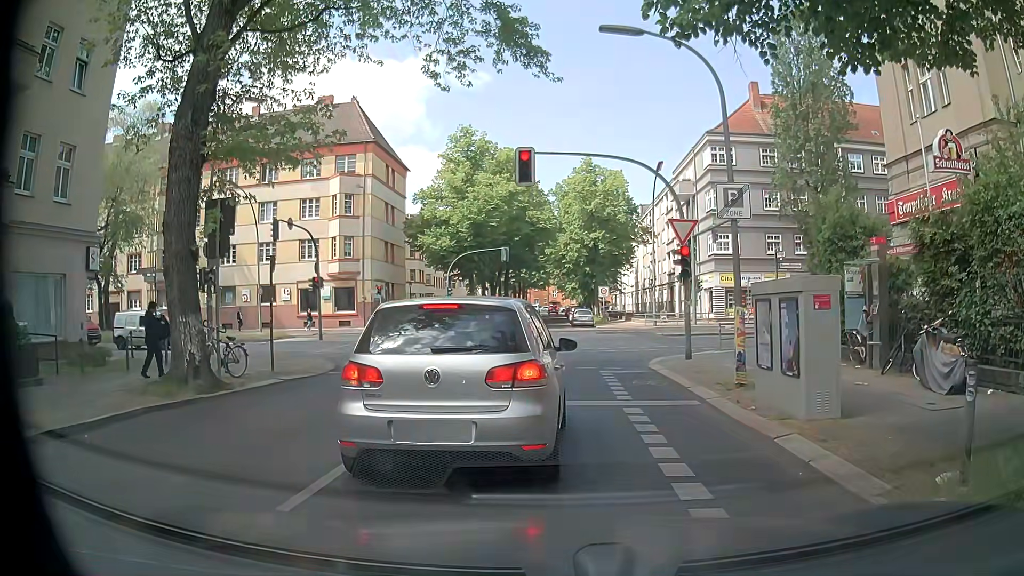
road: residential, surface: asphalt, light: Day
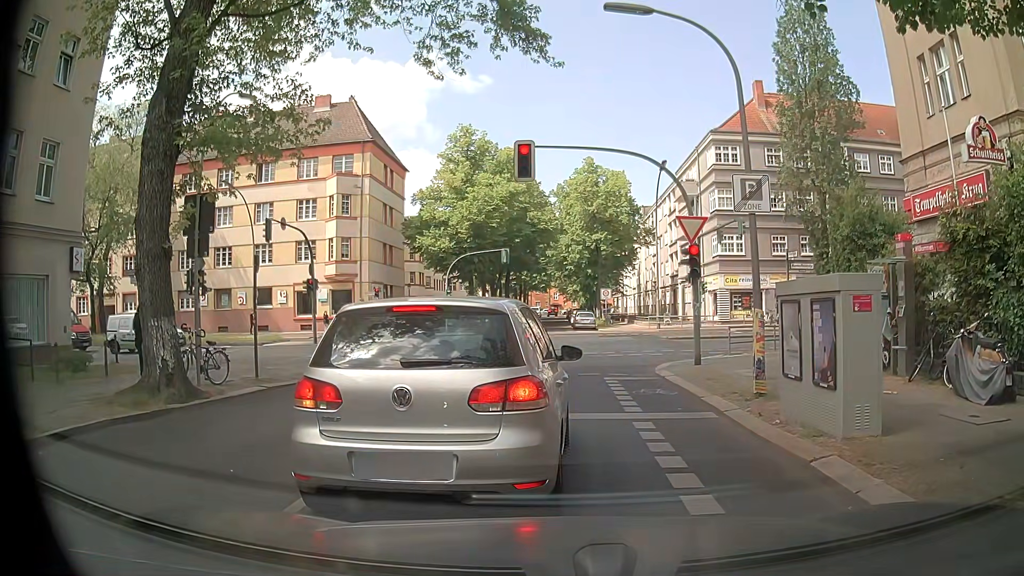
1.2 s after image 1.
(0.0, +0.9) m; 0°
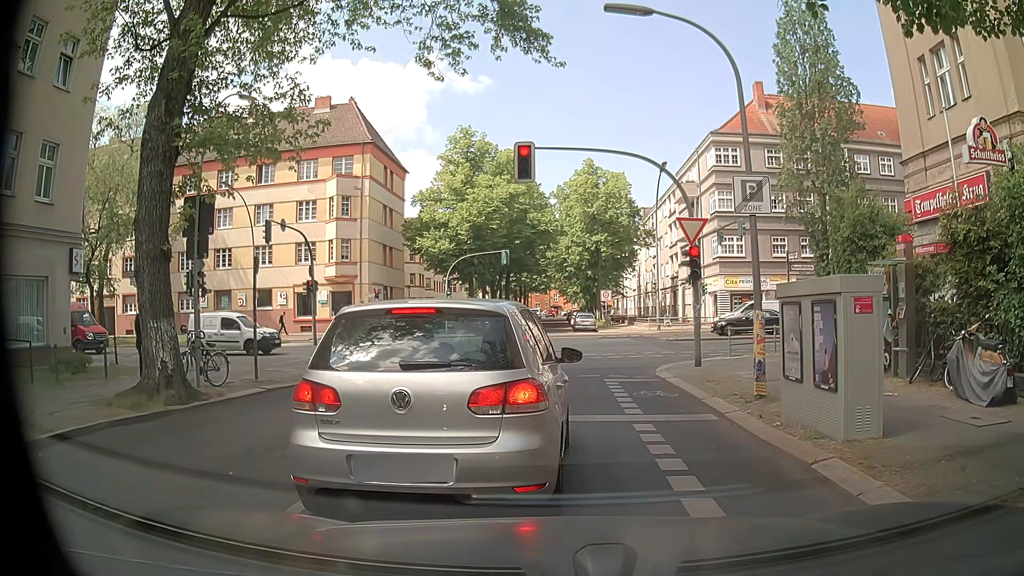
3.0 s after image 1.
(0.0, +0.1) m; 0°
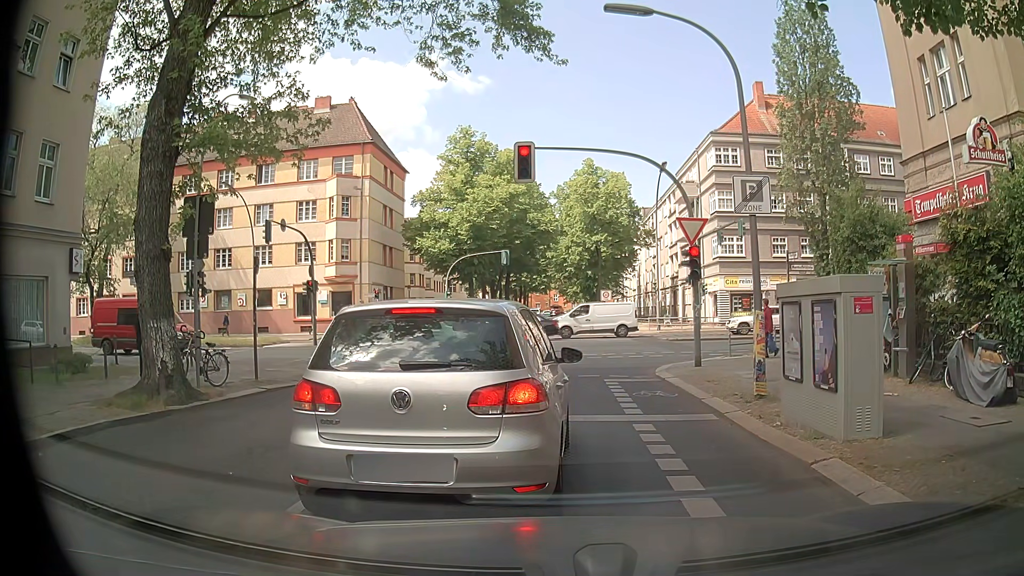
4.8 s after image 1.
(0.0, 0.0) m; 0°
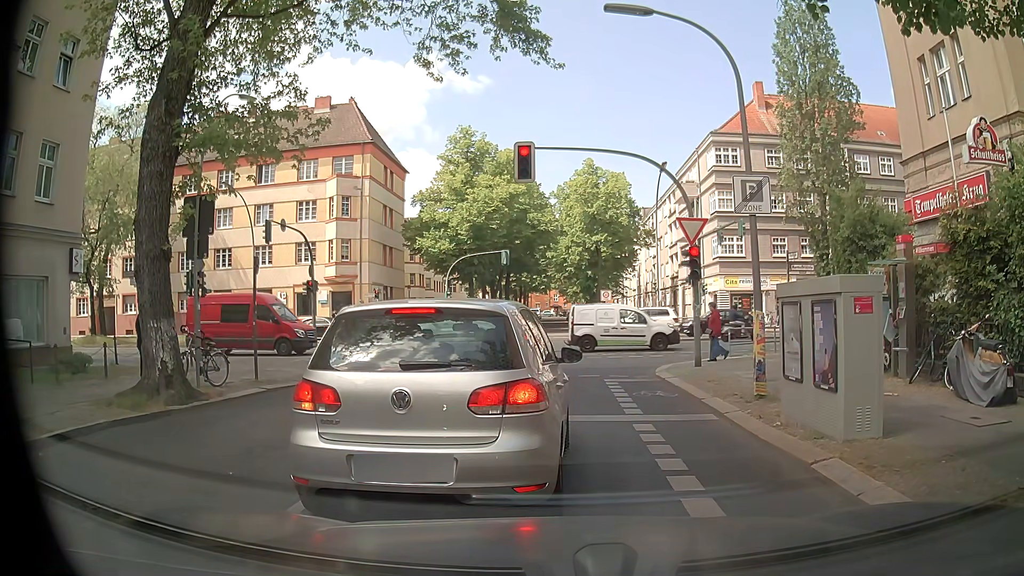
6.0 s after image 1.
(0.0, 0.0) m; 0°
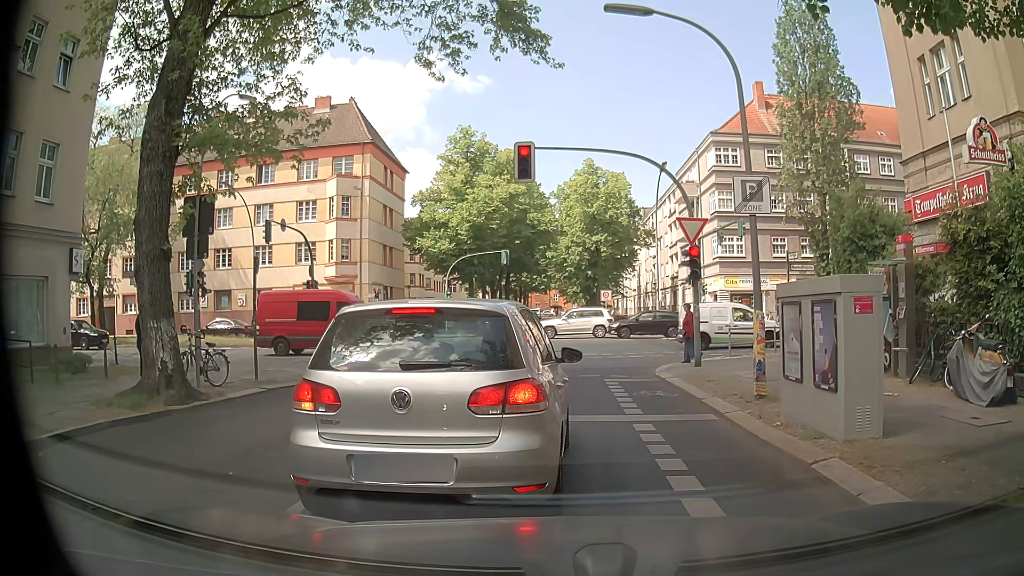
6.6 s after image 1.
(0.0, 0.0) m; 0°
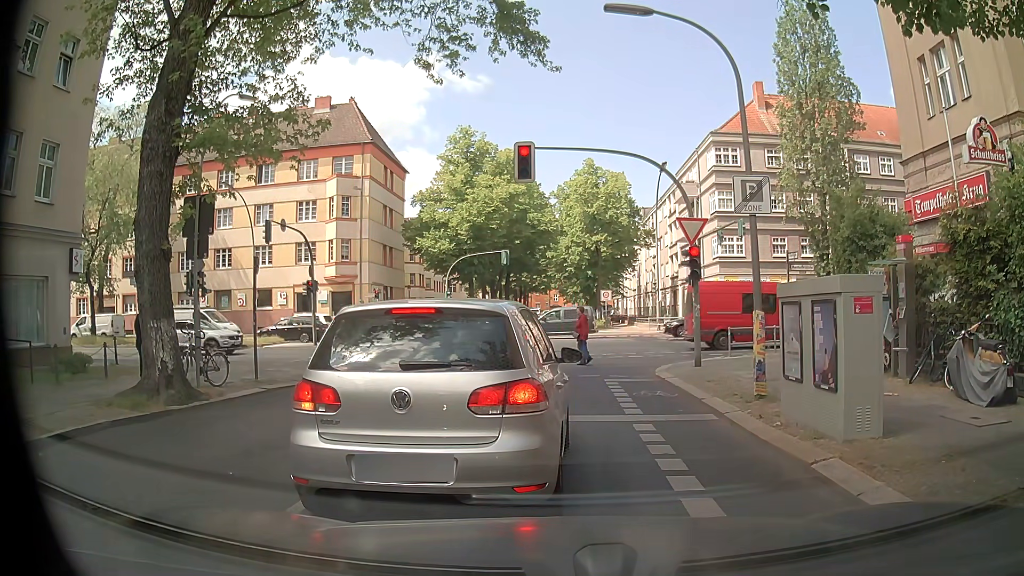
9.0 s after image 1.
(0.0, 0.0) m; 0°
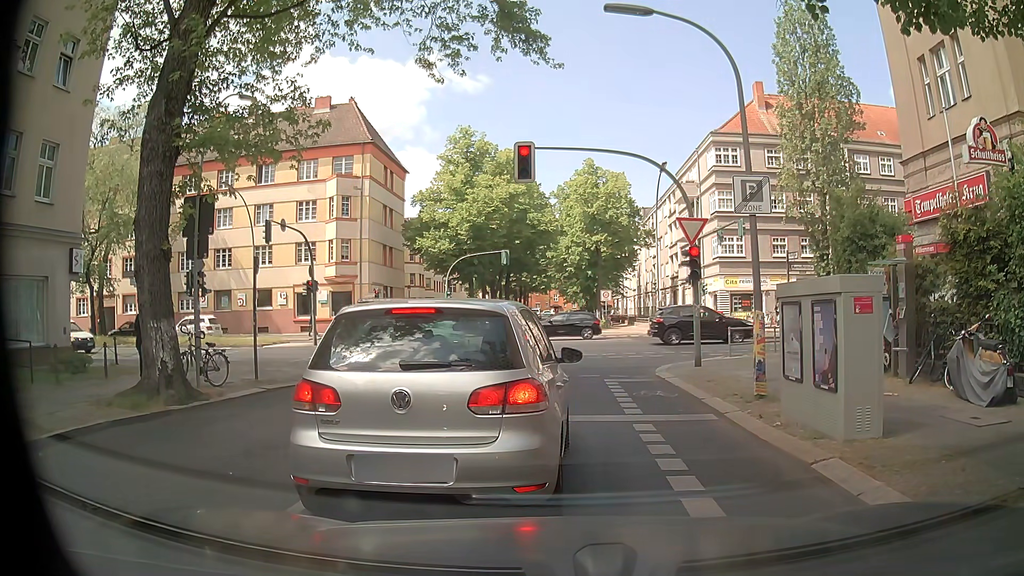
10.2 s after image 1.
(0.0, 0.0) m; 0°
